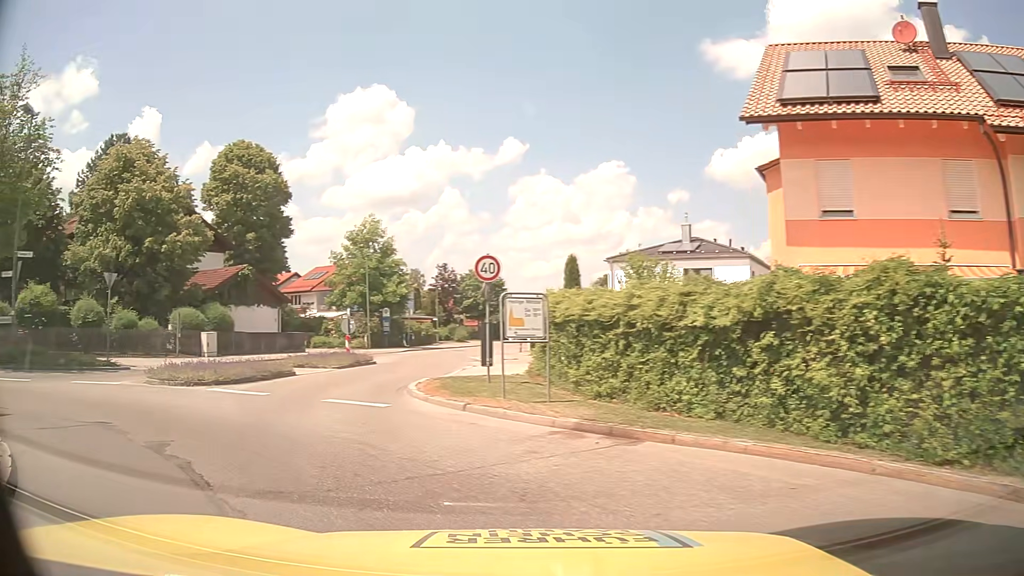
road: tertiary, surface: asphalt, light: Day
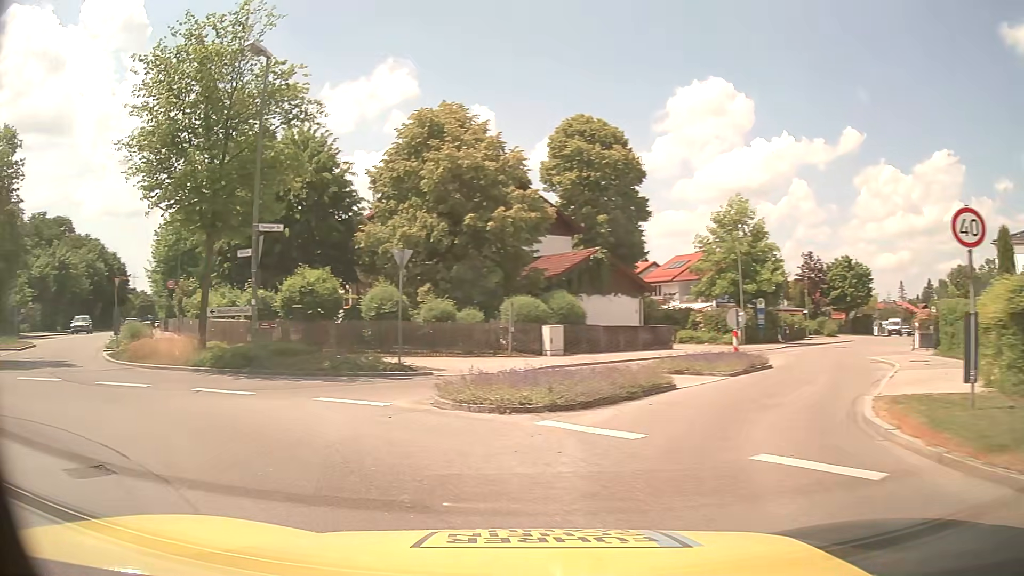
(-1.7, +5.6) m; -31°
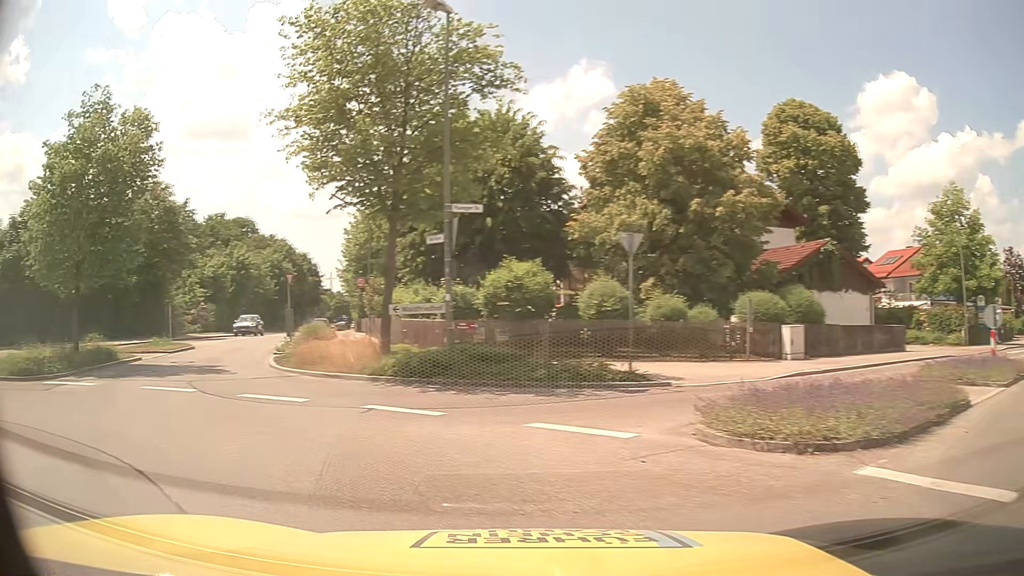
(-0.5, +3.0) m; -18°
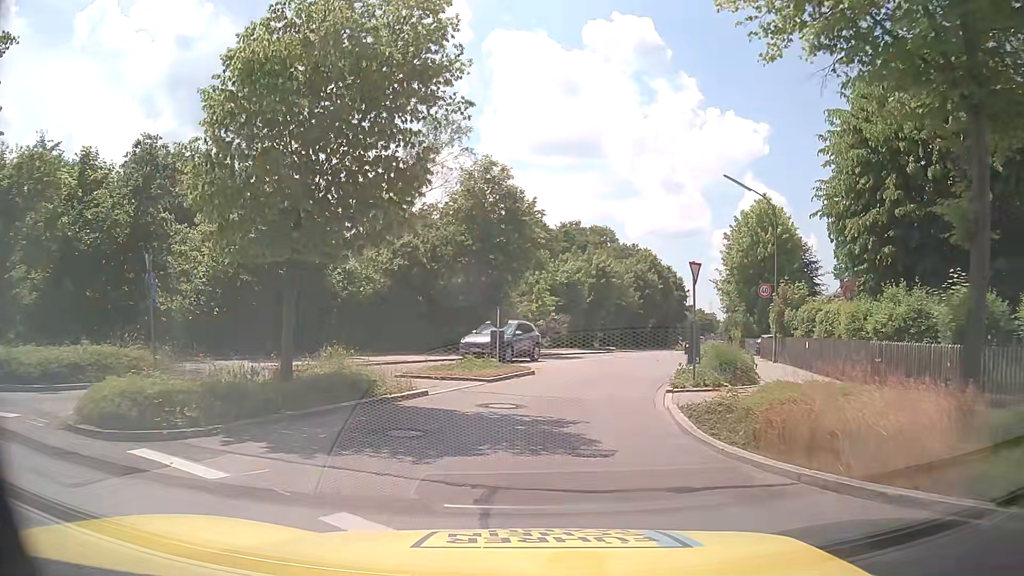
(-3.6, +8.8) m; -33°
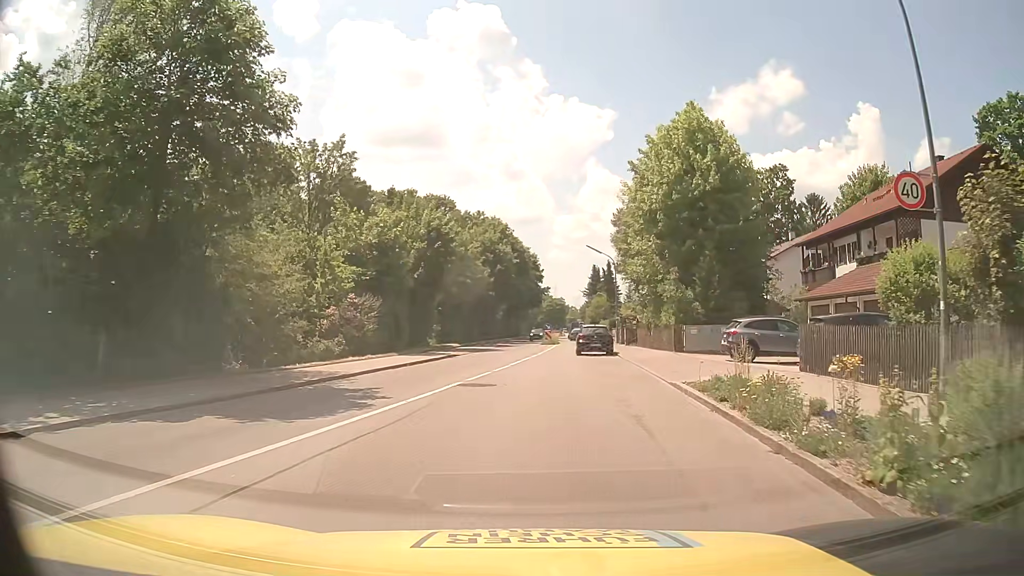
(+2.4, +21.4) m; +13°
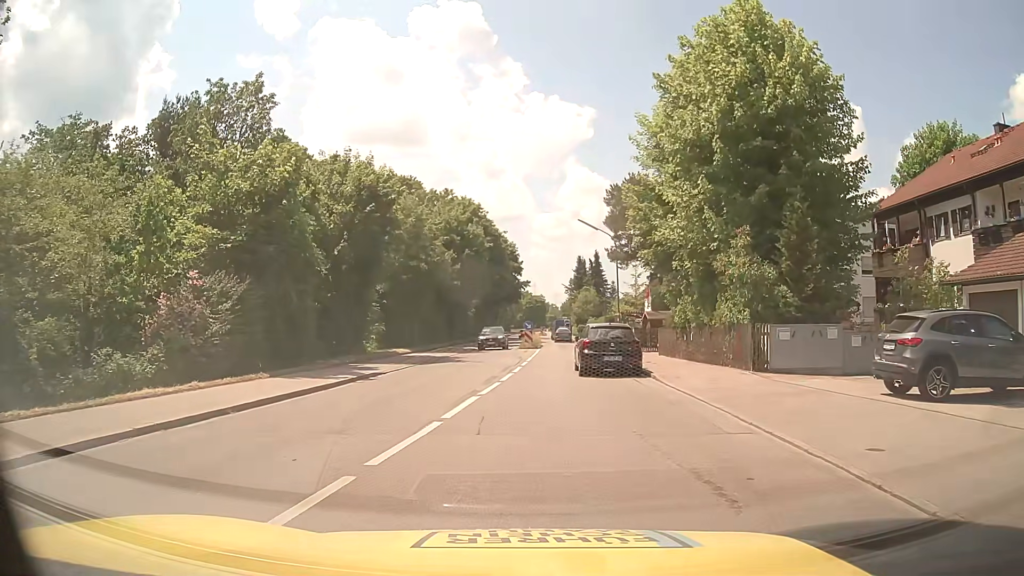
(+0.5, +12.8) m; +3°
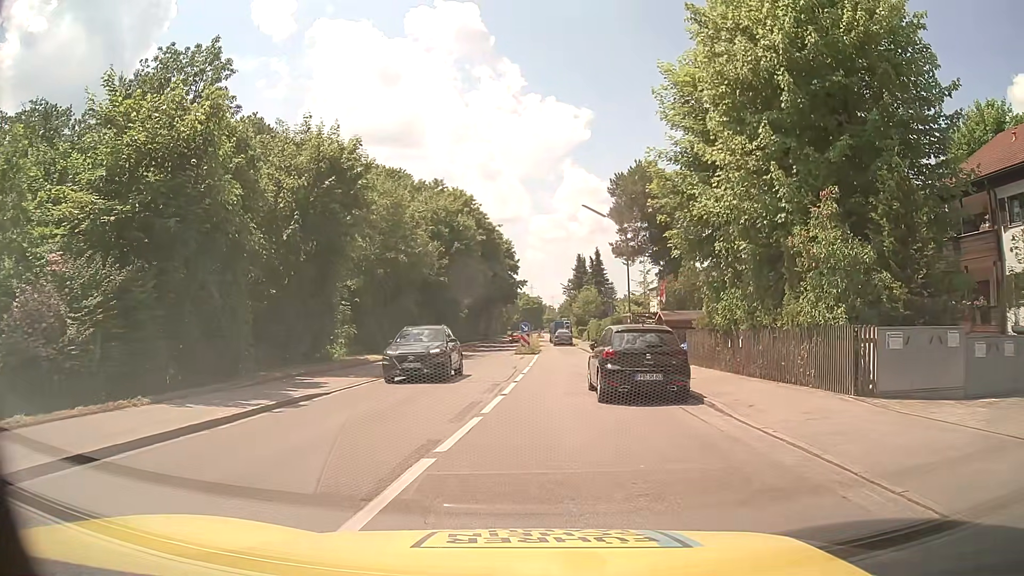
(0.0, +5.7) m; 0°
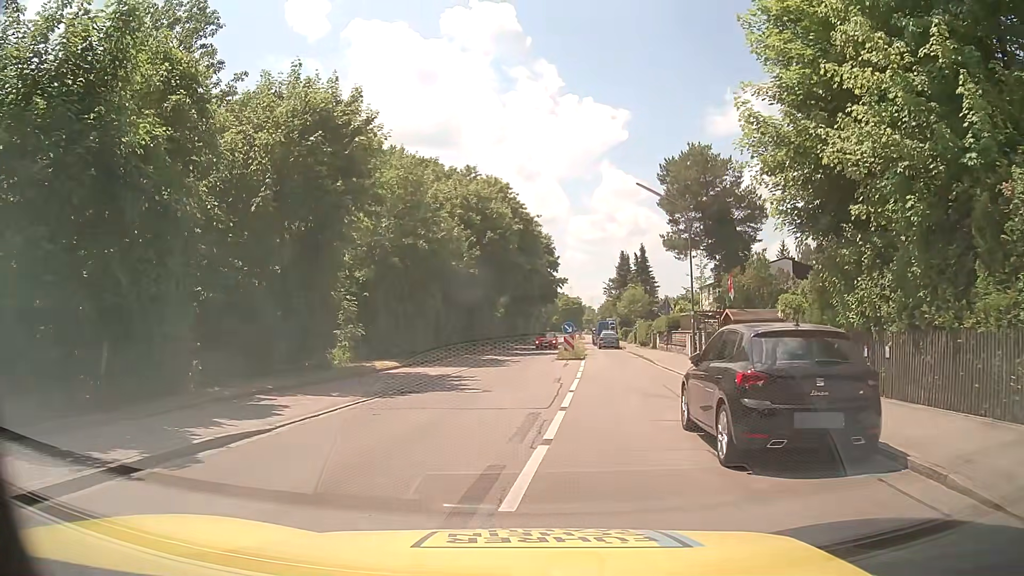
(-0.2, +6.1) m; -4°
(0, +10) (+2, +20) (+4, +30) (+5, +40) (+5, +50) (+4, +59) (+4, +69) (+5, +79) (+6, +89) (+8, +99) m
